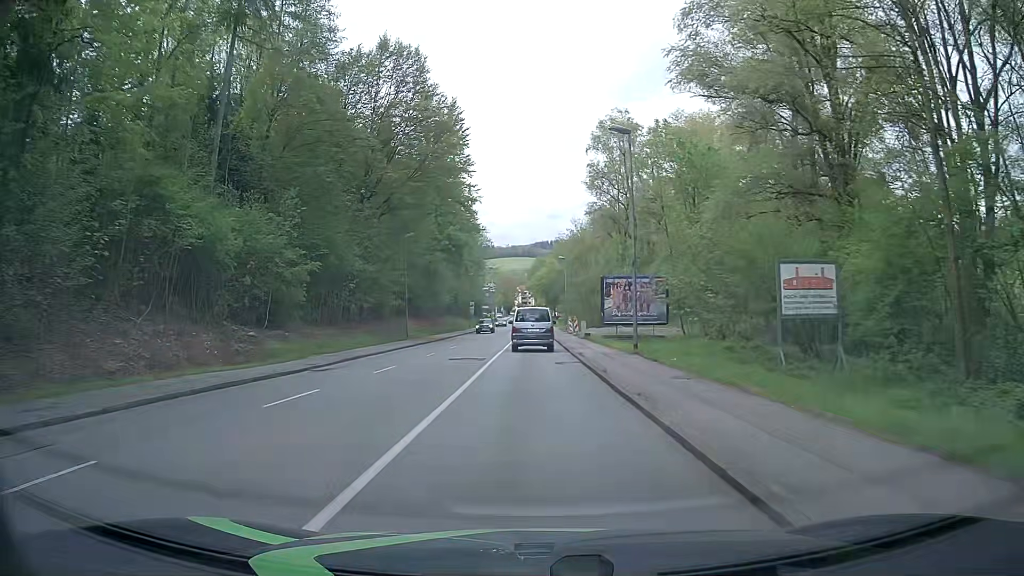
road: tertiary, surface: asphalt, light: Day
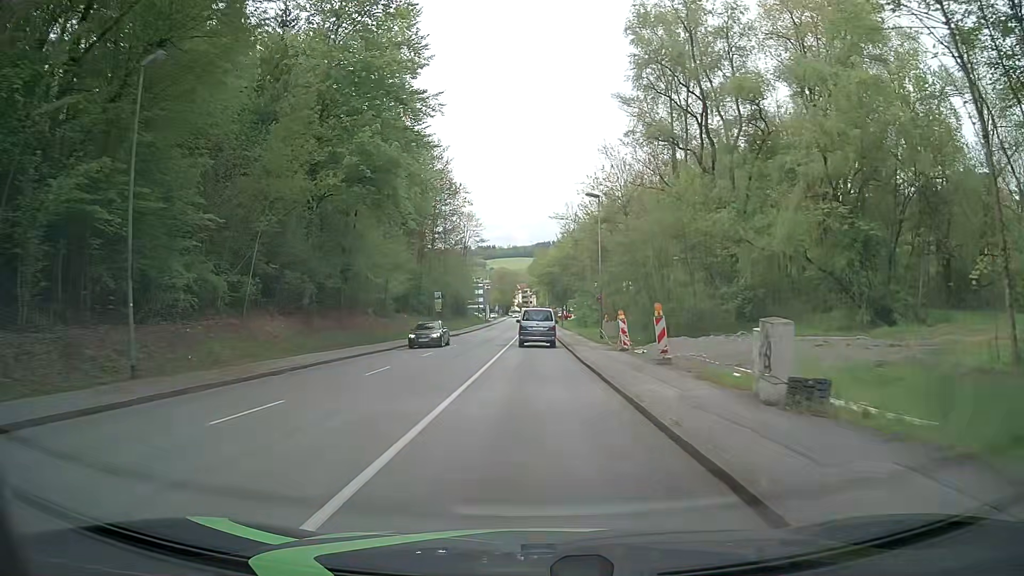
(-0.2, +37.2) m; +1°
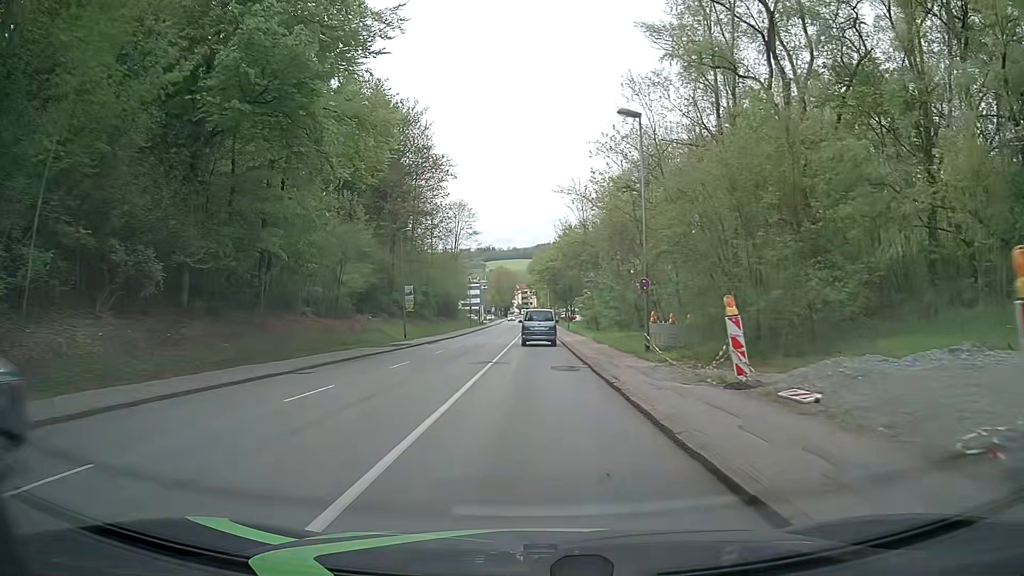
(-0.2, +15.0) m; -1°
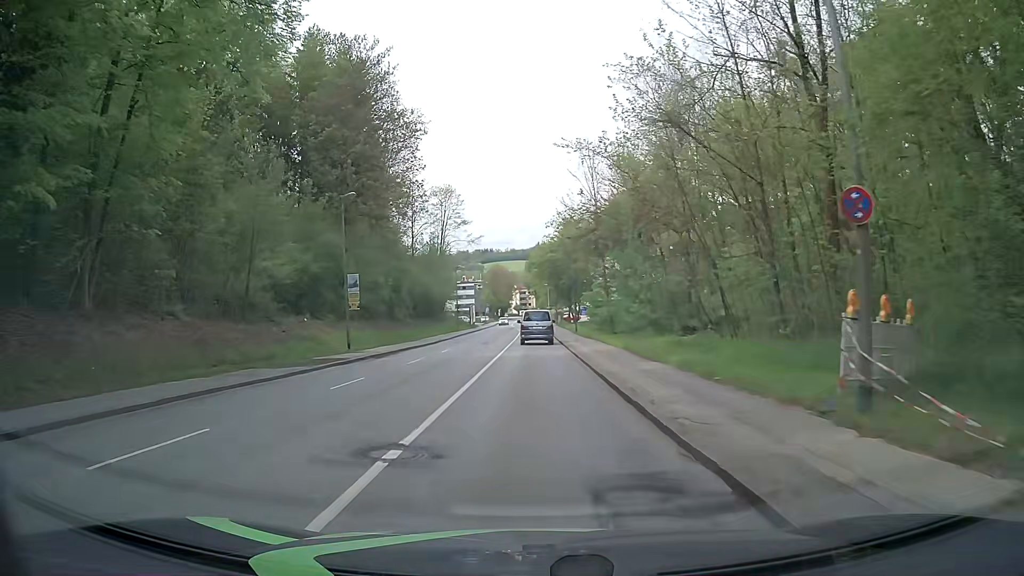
(+0.1, +15.0) m; 0°
(0, +10) (0, +20) (0, +30) (0, +40) (0, +50) (0, +60) (0, +70) (0, +80) (0, +90) (0, +100) m
